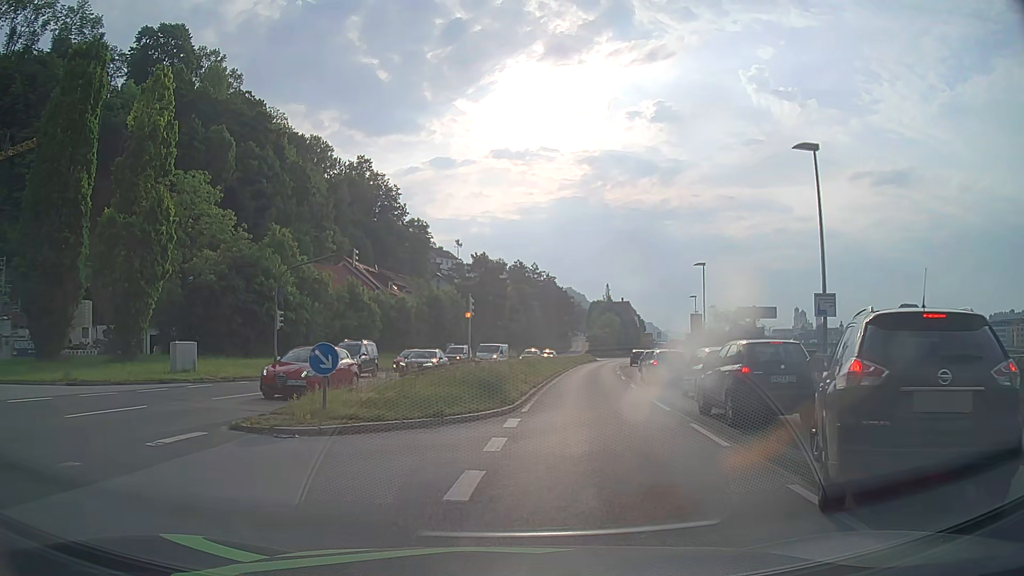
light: Day
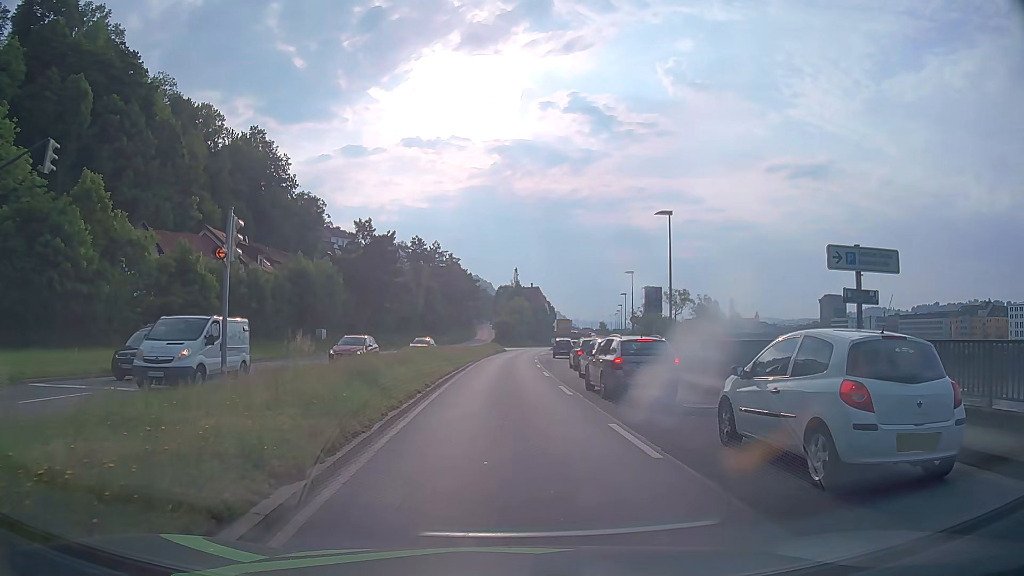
(+1.8, +16.8) m; +8°
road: primary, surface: asphalt
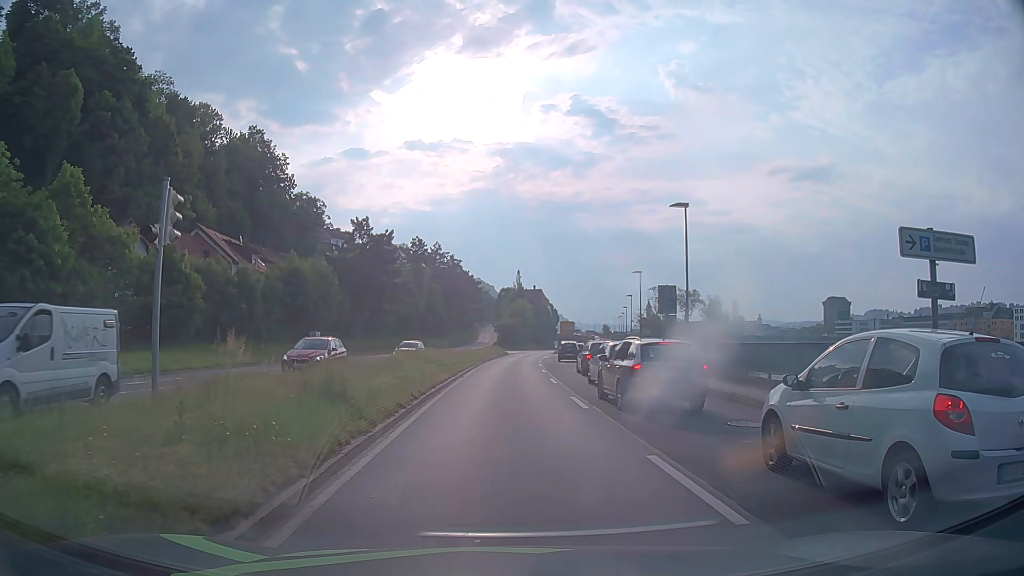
(0.0, +2.8) m; 0°
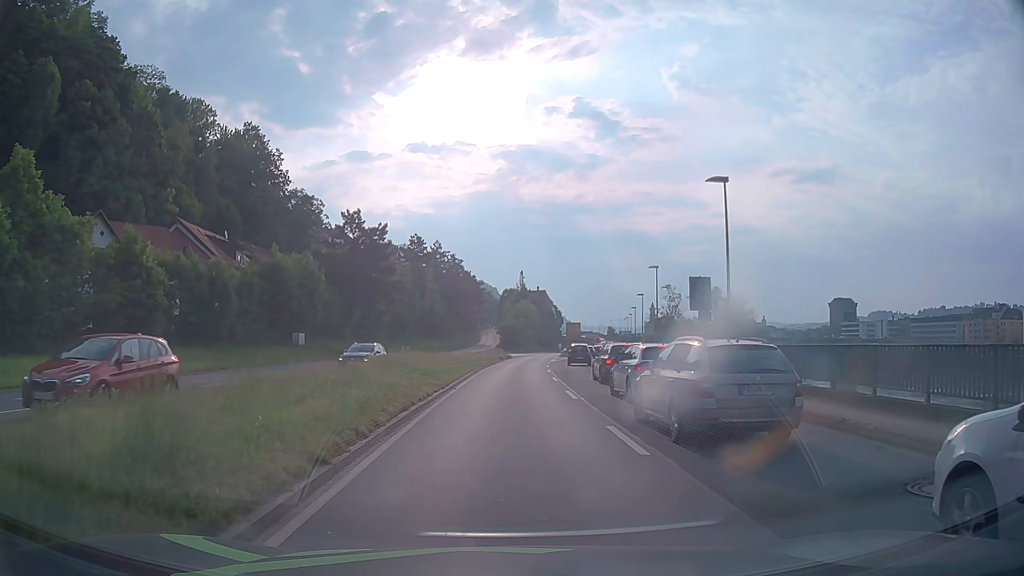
(0.0, +5.7) m; -1°
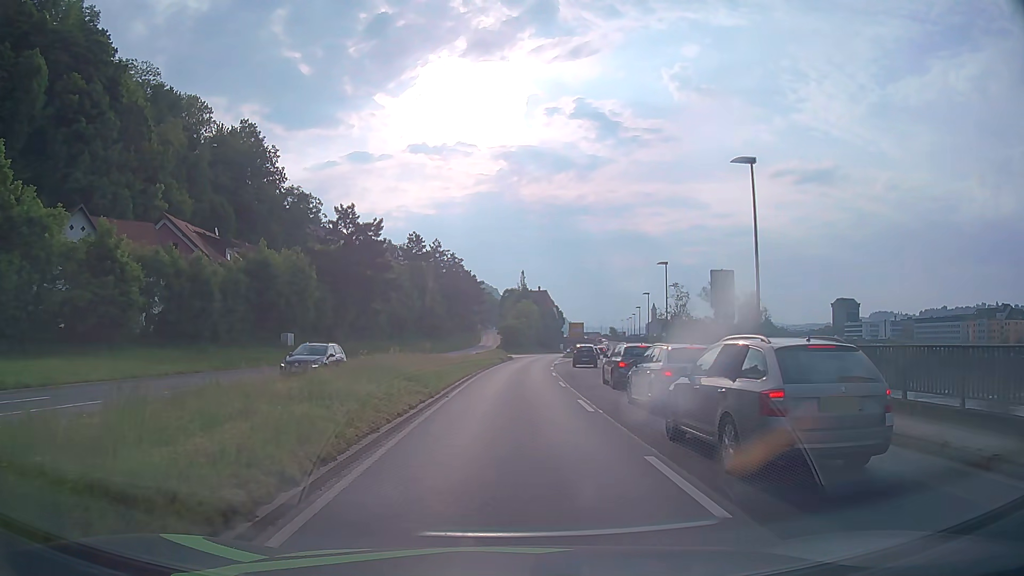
(0.0, +3.1) m; 0°
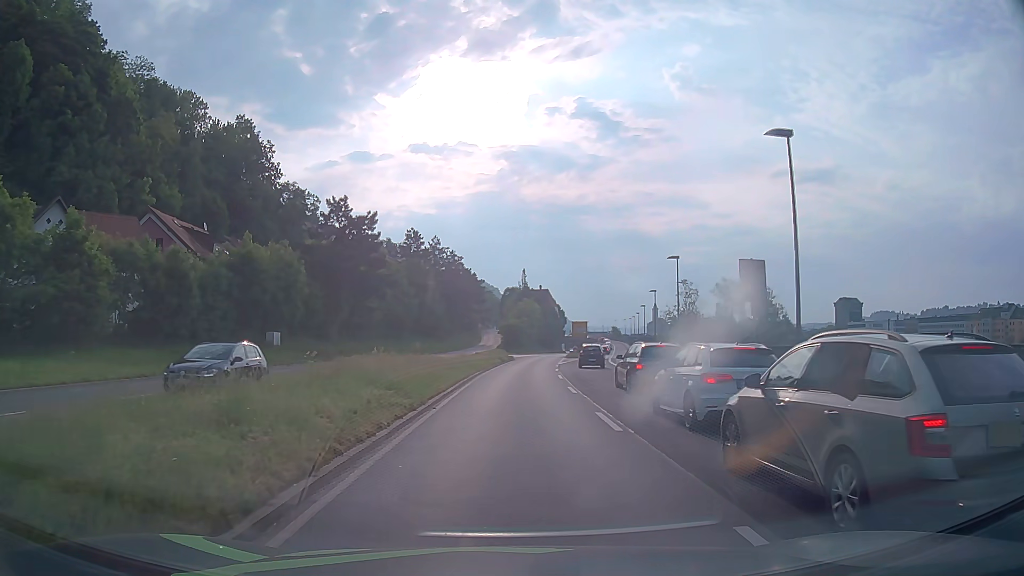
(0.0, +3.4) m; 0°
